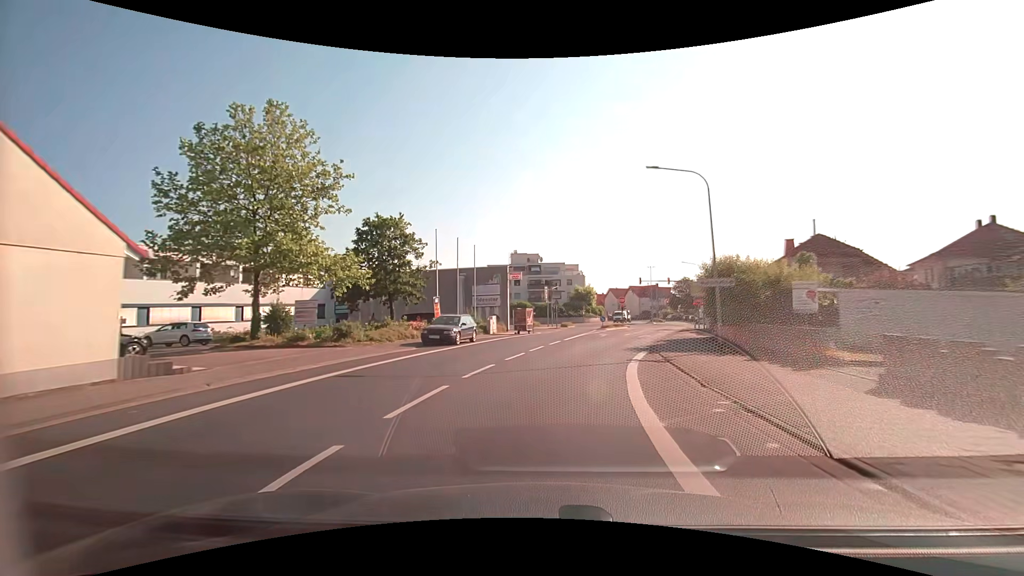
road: secondary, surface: asphalt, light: Day
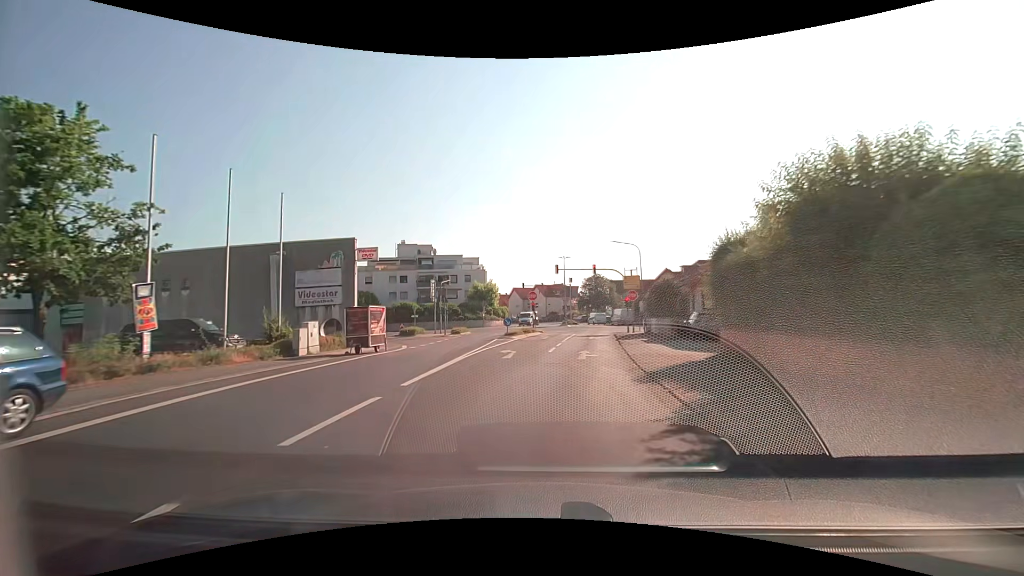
(+1.8, +18.3) m; +11°
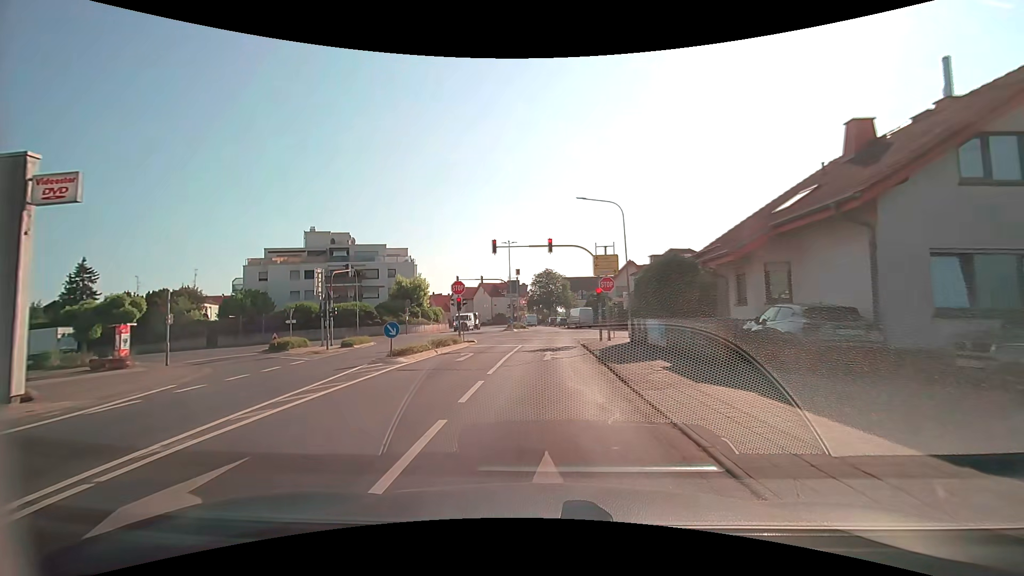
(+1.0, +15.8) m; +7°
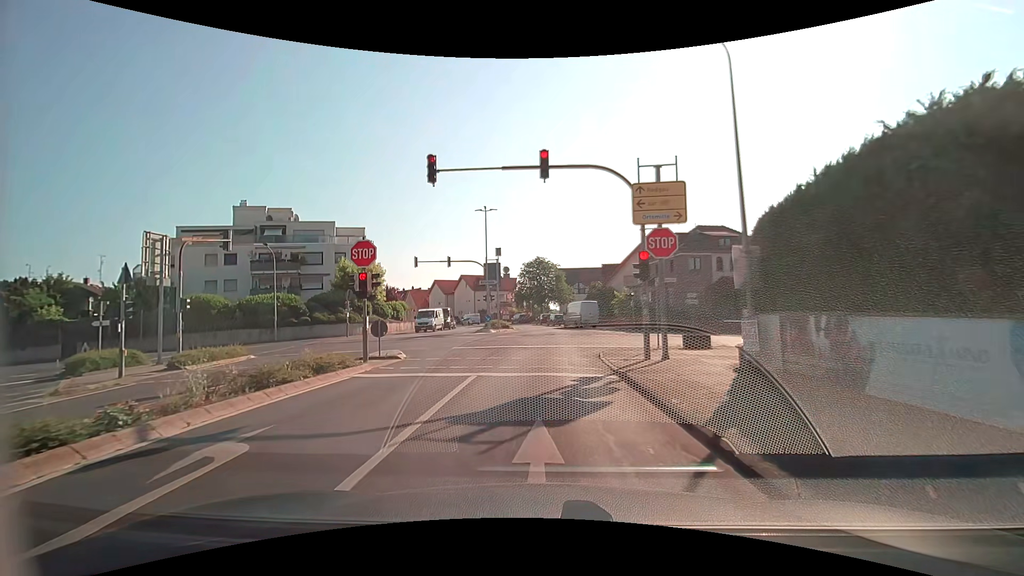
(-0.2, +15.1) m; 0°
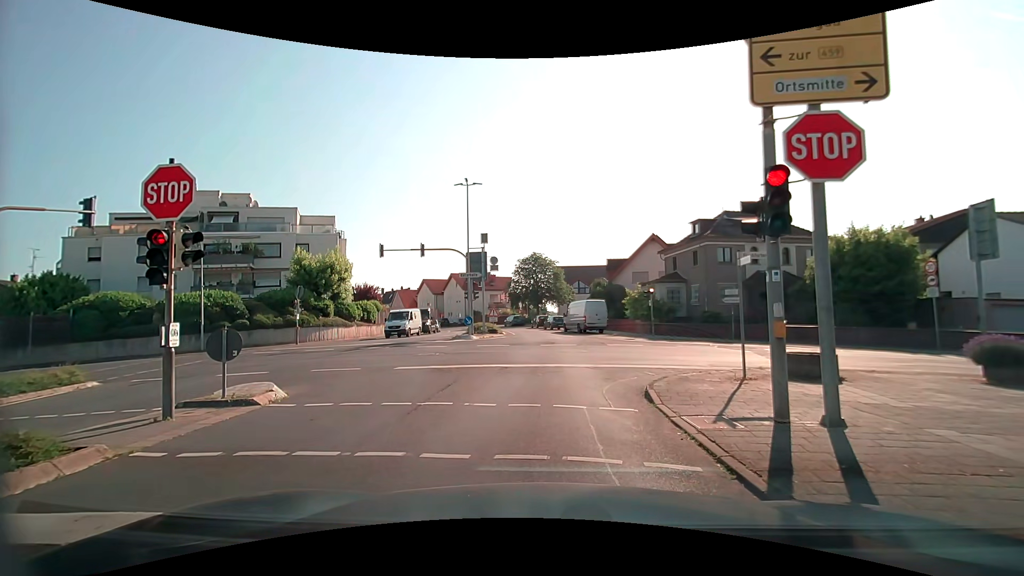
(0.0, +7.9) m; -1°
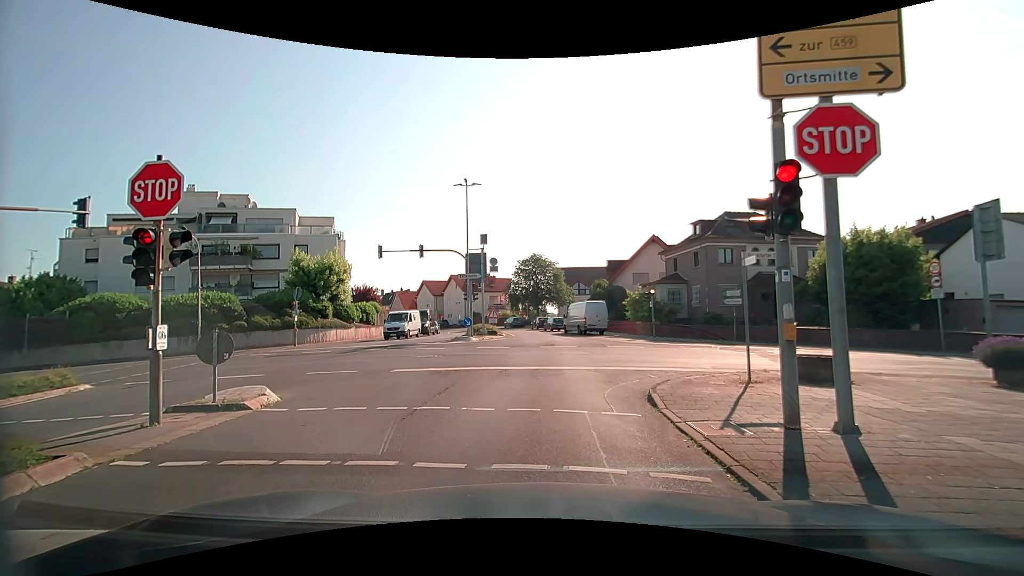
(0.0, +0.3) m; 0°
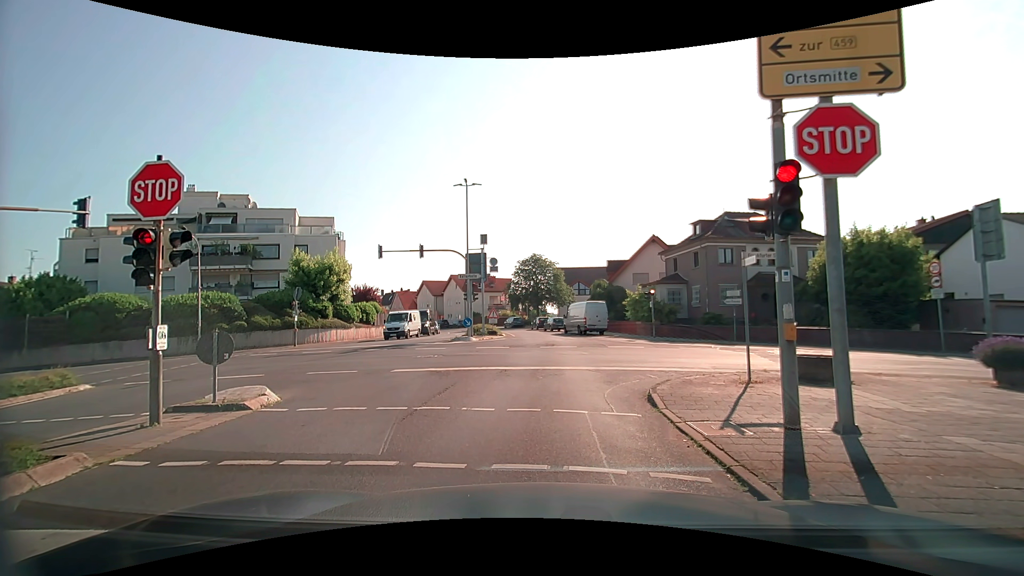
(0.0, +0.1) m; 0°
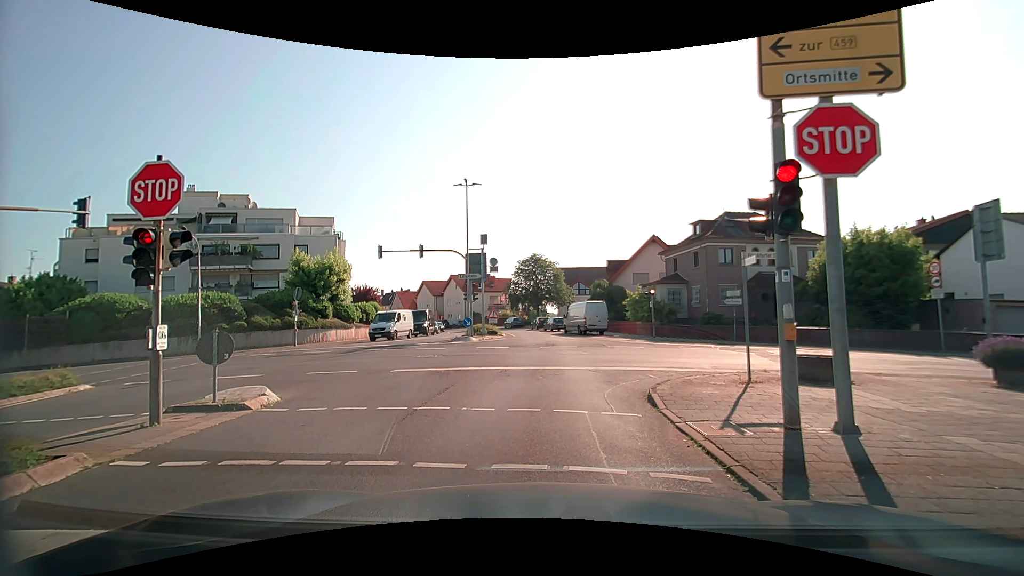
(0.0, 0.0) m; 0°
(0, +10) (+1, +20) (+1, +30) (+1, +40) (-1, +50) (-2, +60) (-5, +69) (-9, +79) (-13, +88) (-18, +96) m
